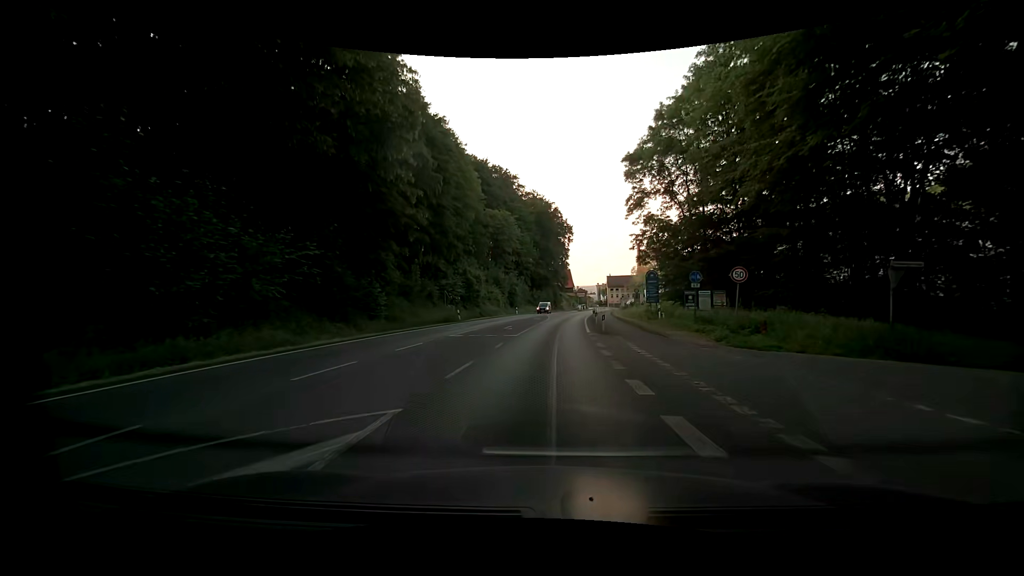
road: primary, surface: asphalt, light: Day
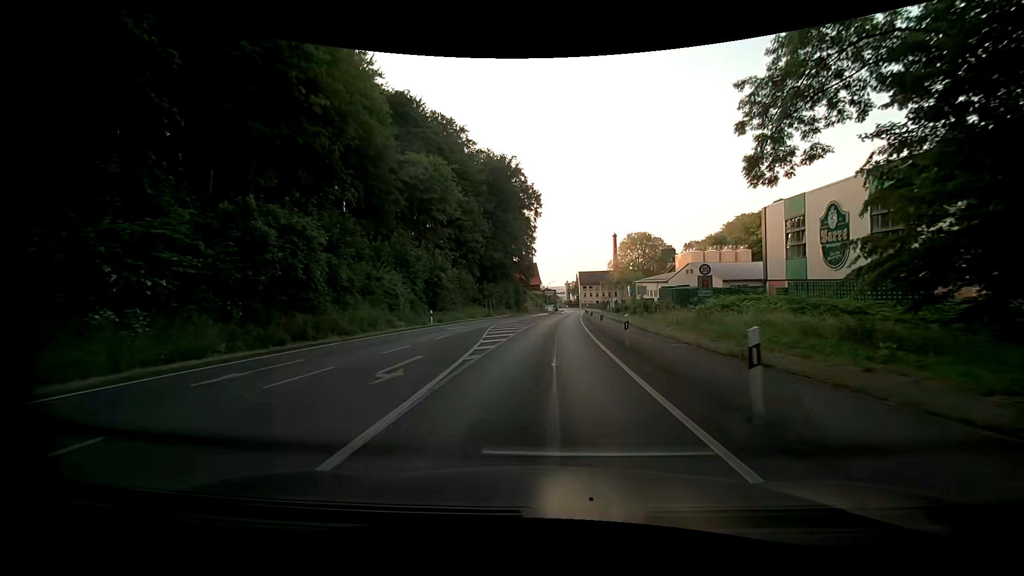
(+1.1, +39.4) m; +2°
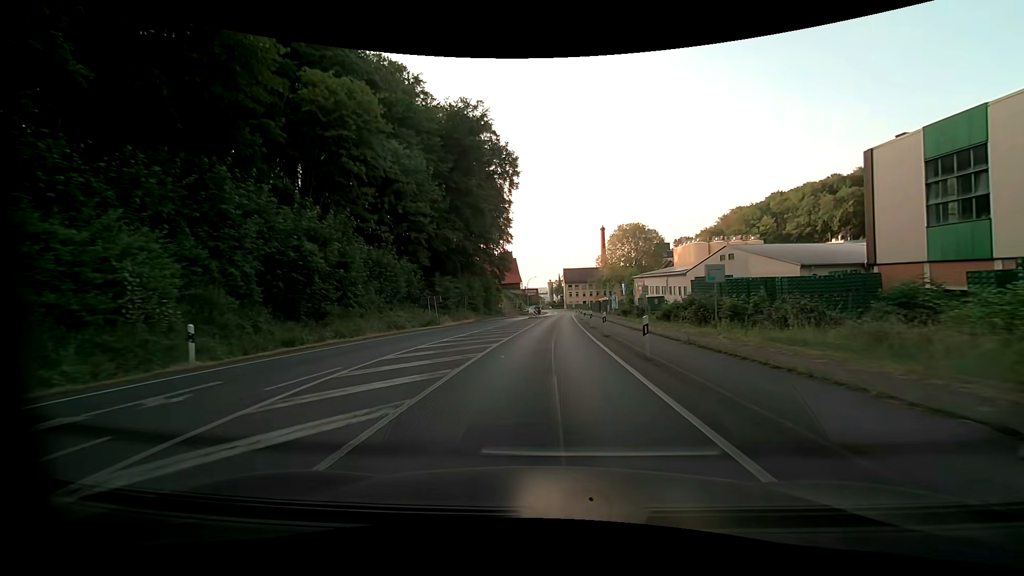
(+0.7, +23.9) m; +3°
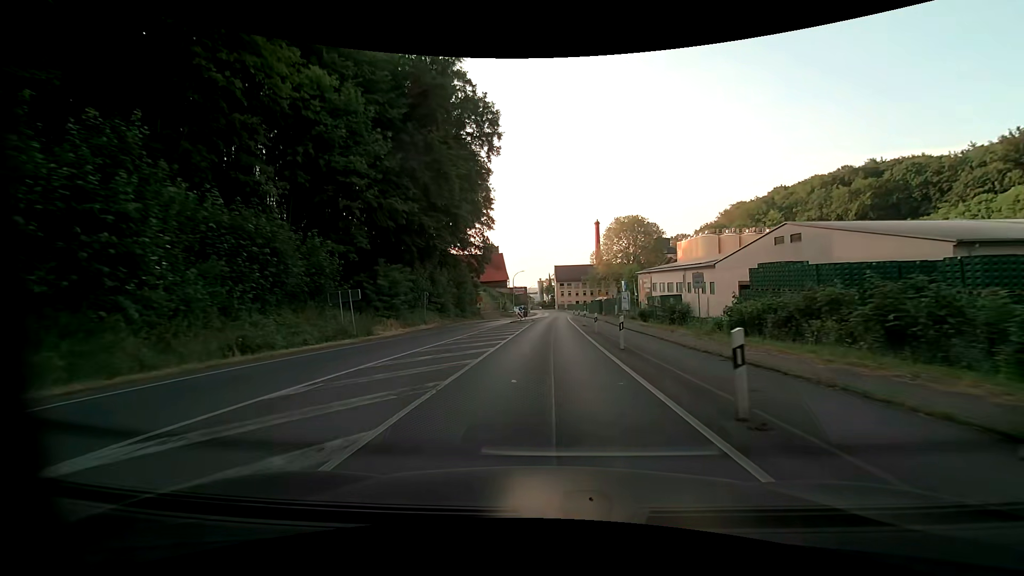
(+0.2, +16.2) m; +1°
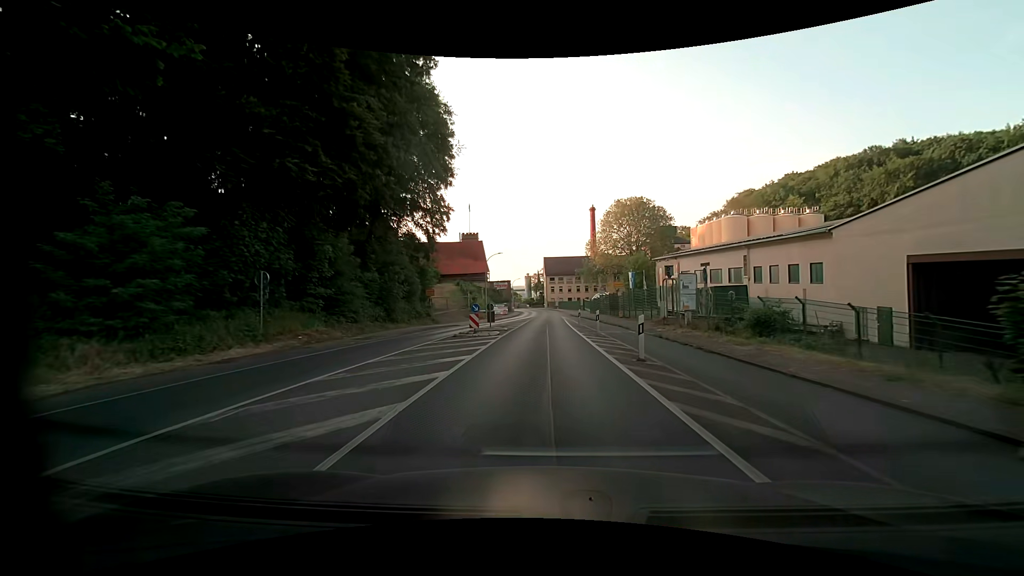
(+0.3, +24.3) m; +2°
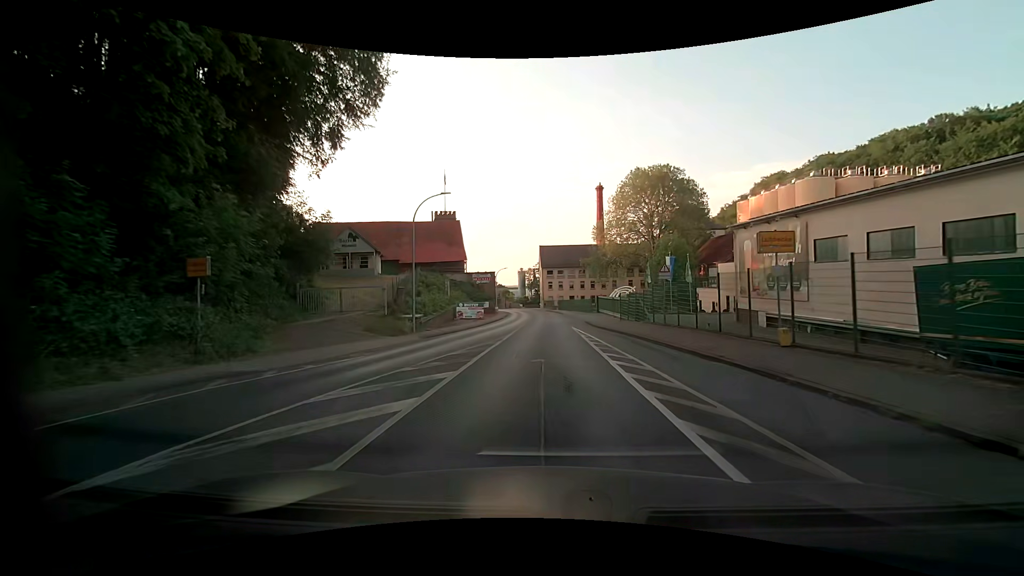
(0.0, +30.2) m; 0°
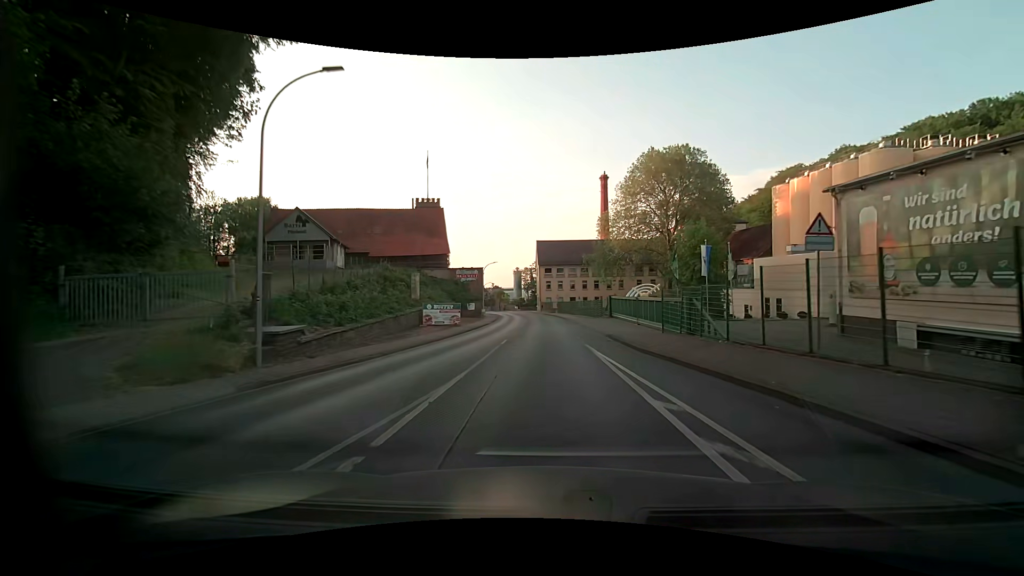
(0.0, +14.4) m; 0°
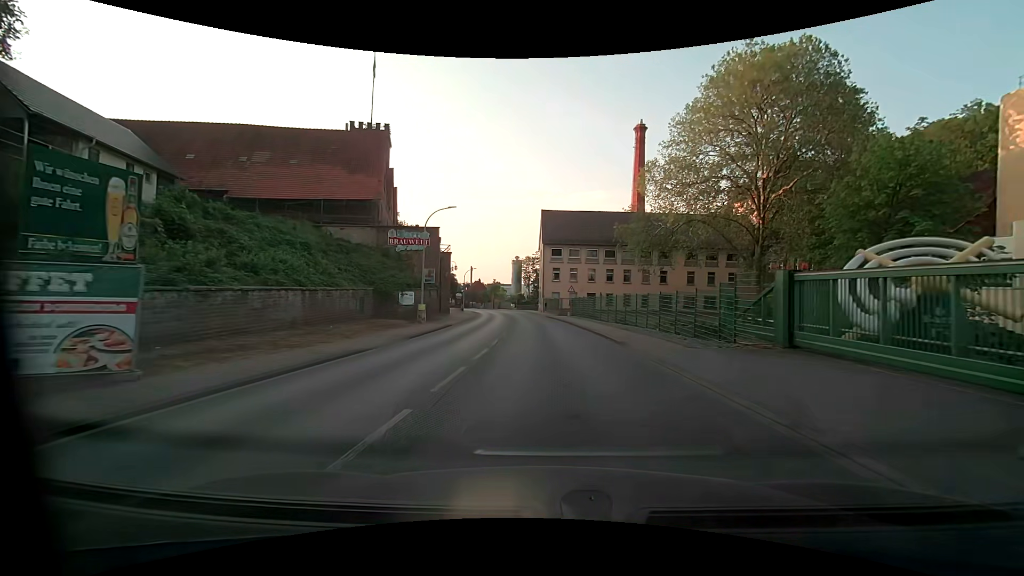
(-0.1, +35.0) m; 0°
(0, +10) (0, +20) (0, +30) (-1, +40) (-2, +50) (-2, +60) (-3, +70) (-5, +80) (-6, +90) (-8, +100) m
